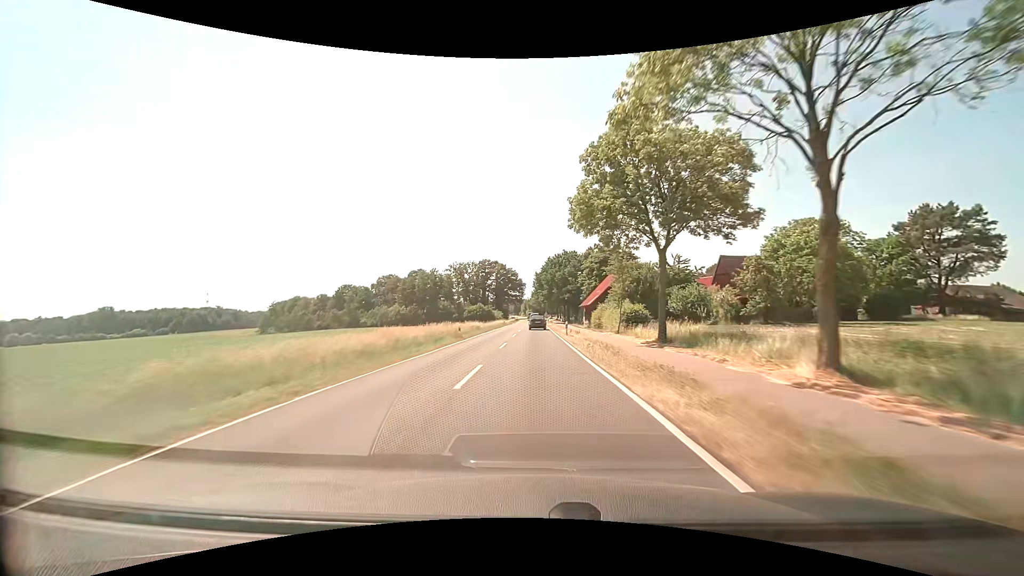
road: secondary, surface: asphalt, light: Day
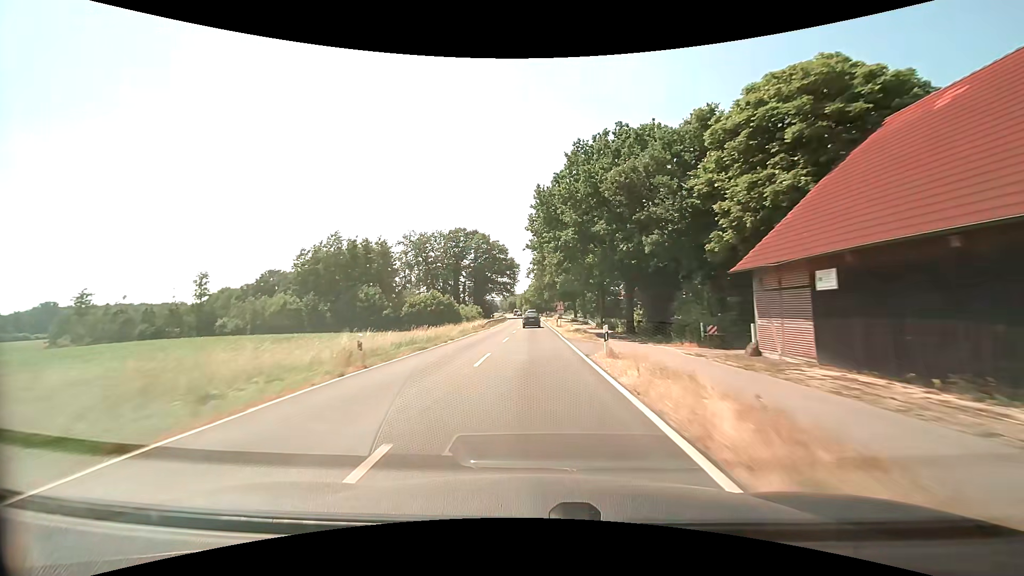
(+0.2, +68.5) m; 0°
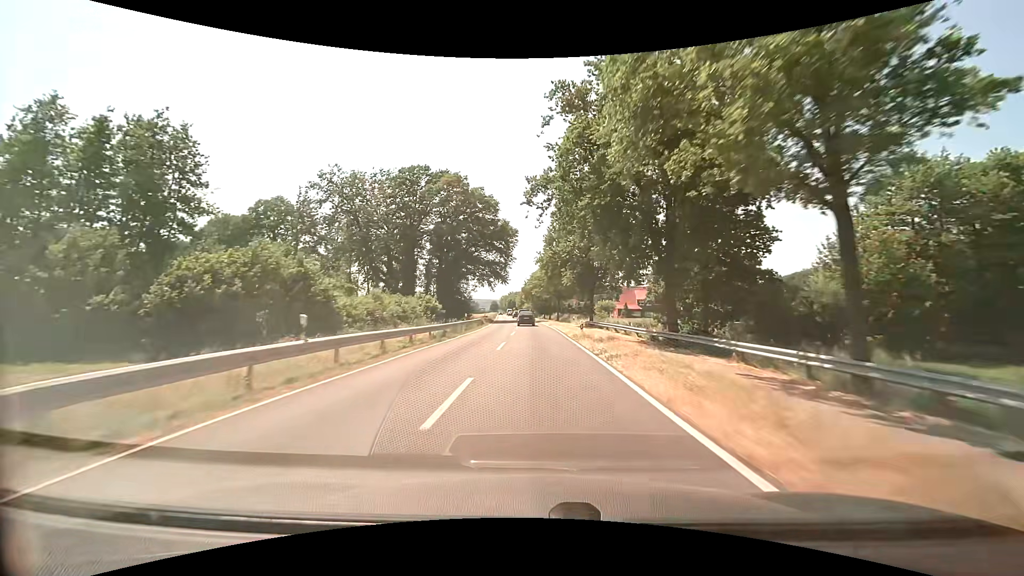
(-0.5, +54.8) m; -1°
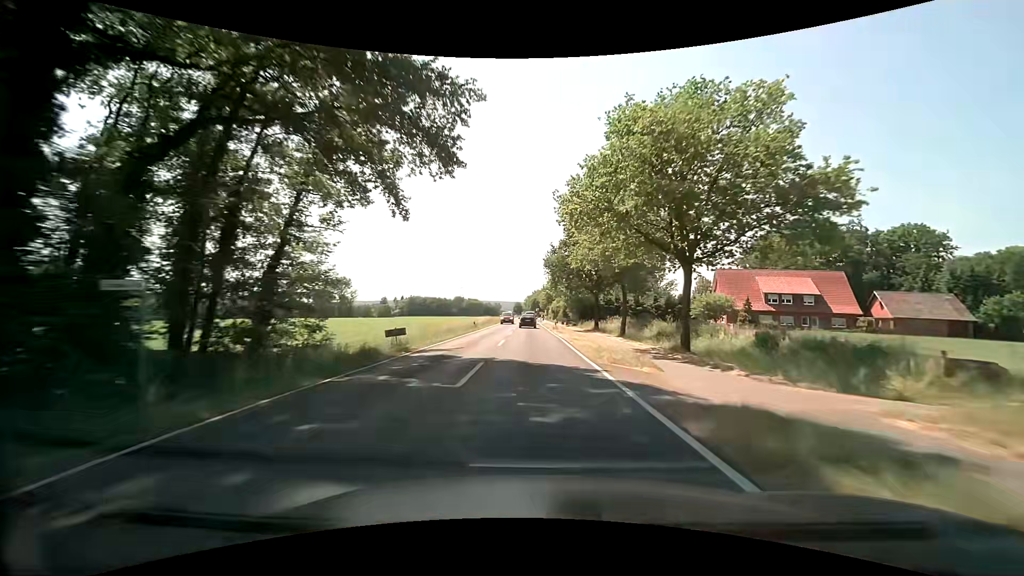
(-0.6, +68.2) m; -3°
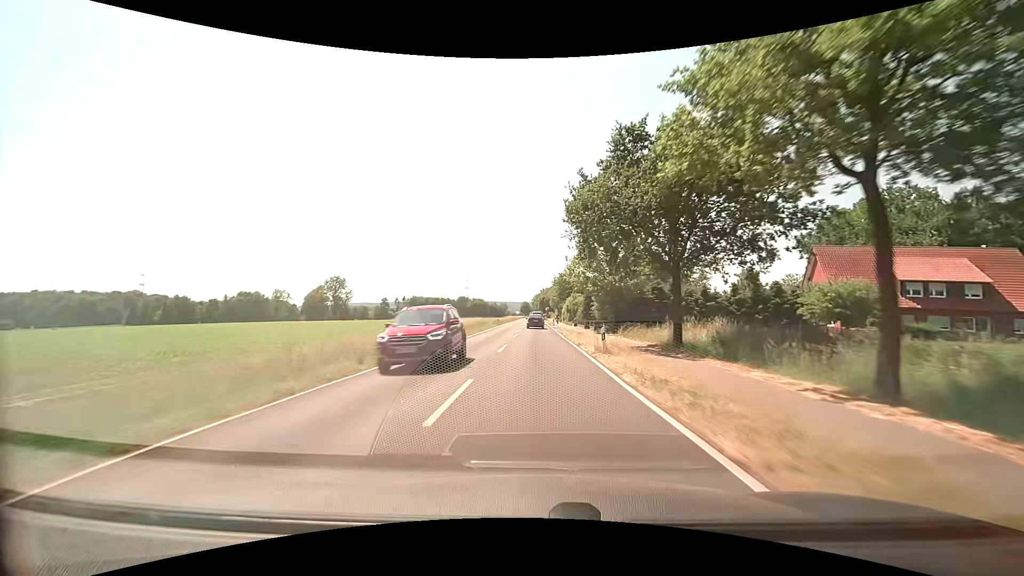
(-0.3, +27.4) m; -1°
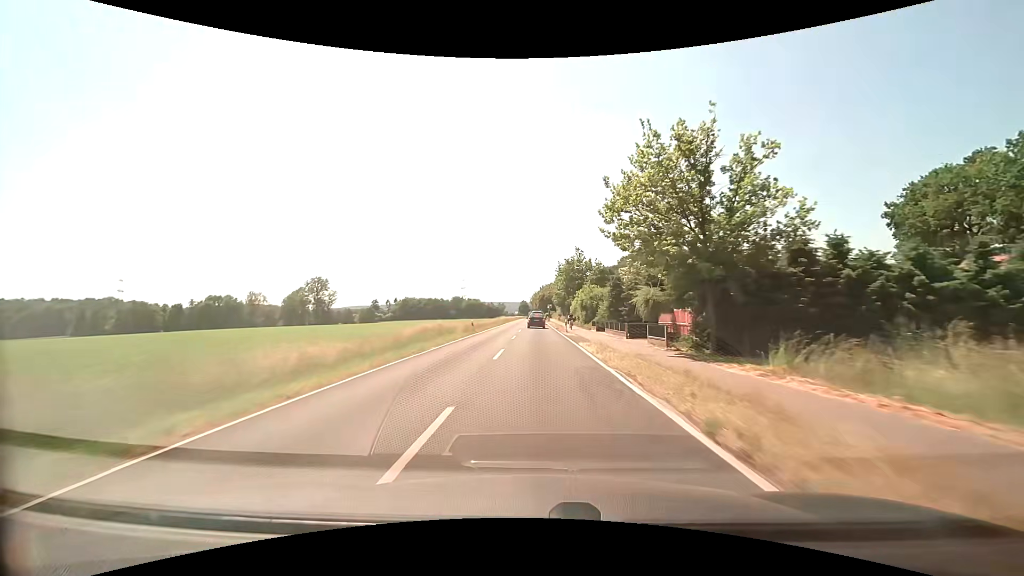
(-0.2, +27.1) m; 0°
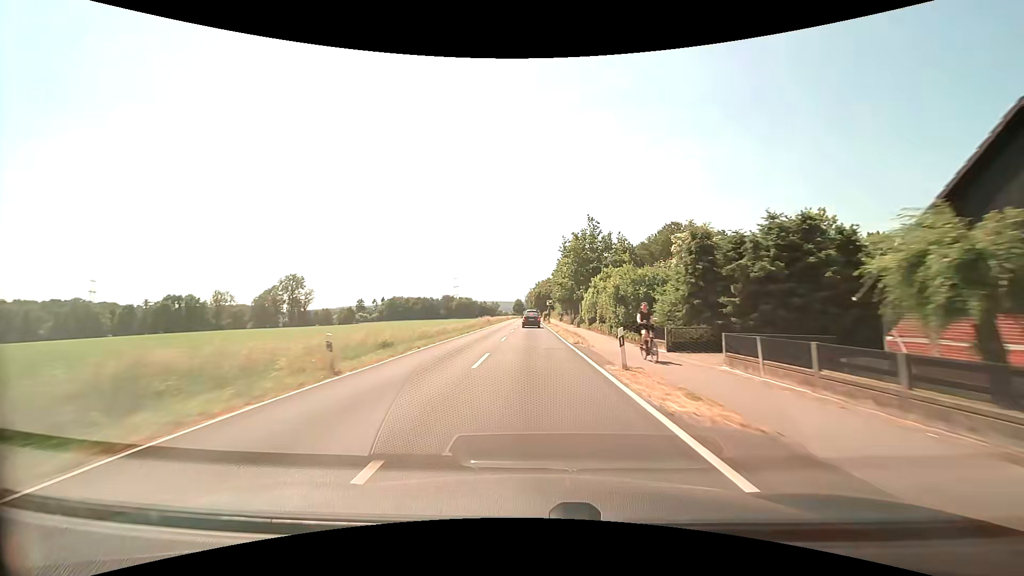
(0.0, +26.6) m; 0°
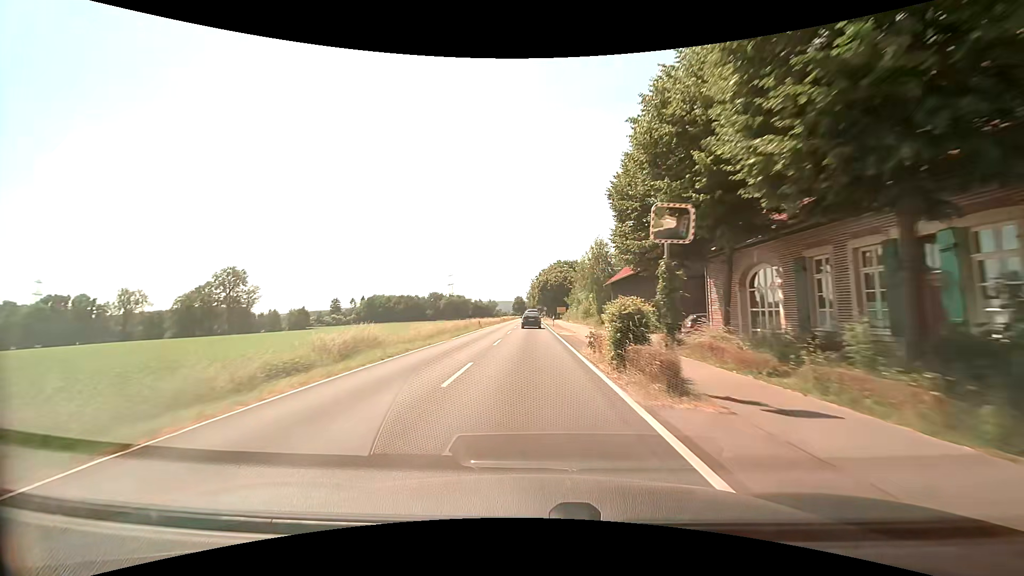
(-0.5, +62.6) m; -1°
(0, +10) (0, +20) (0, +30) (0, +40) (0, +50) (0, +60) (0, +70) (0, +80) (0, +90) (0, +100) m
